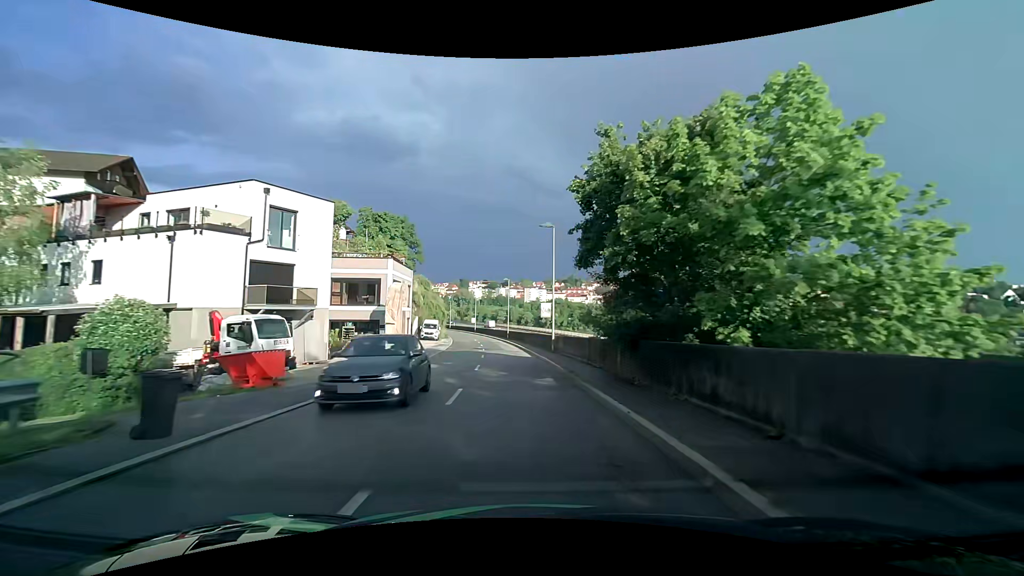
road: tertiary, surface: asphalt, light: Day
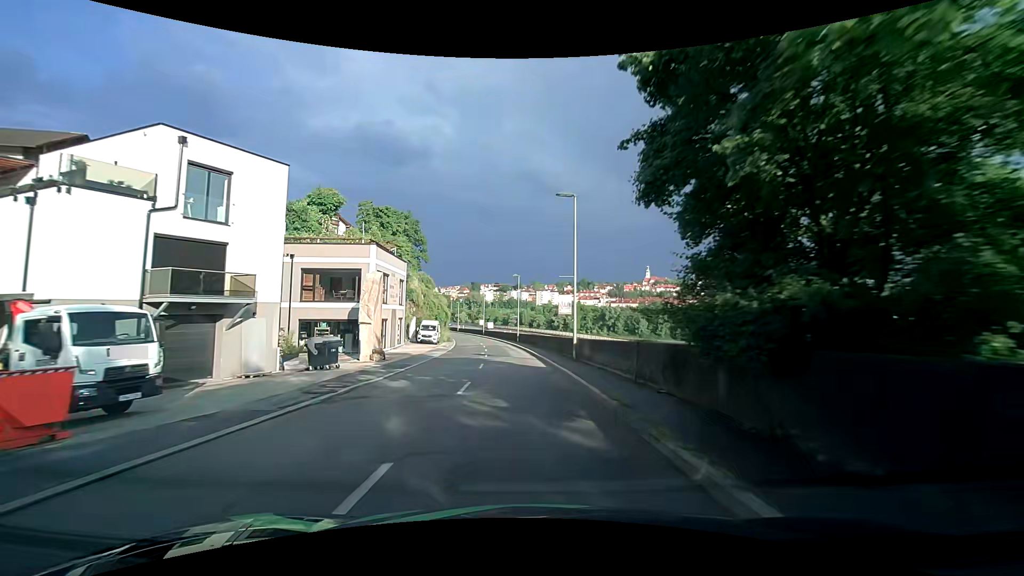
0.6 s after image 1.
(0.0, +7.4) m; -1°
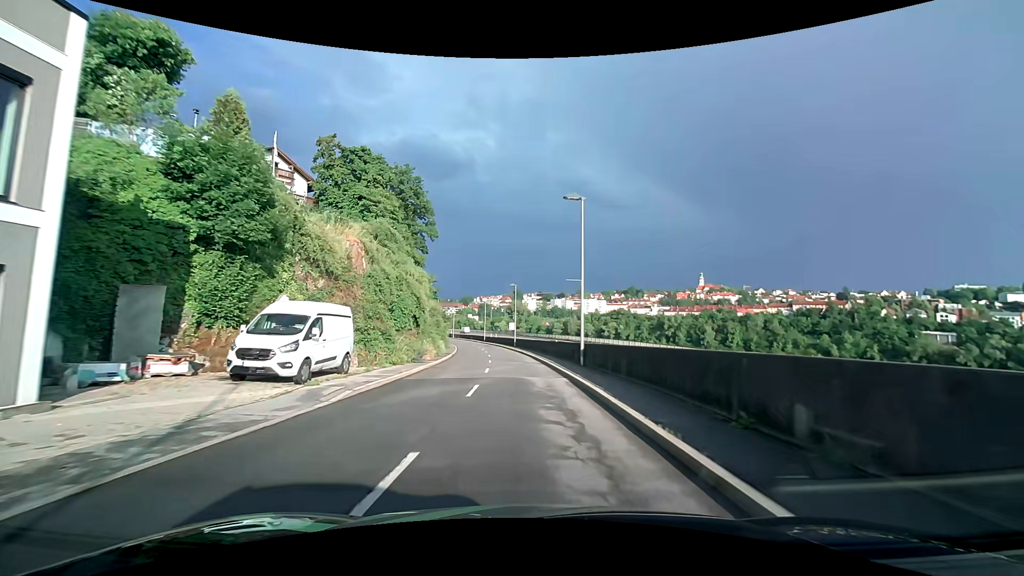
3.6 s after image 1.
(-1.6, +36.0) m; -5°
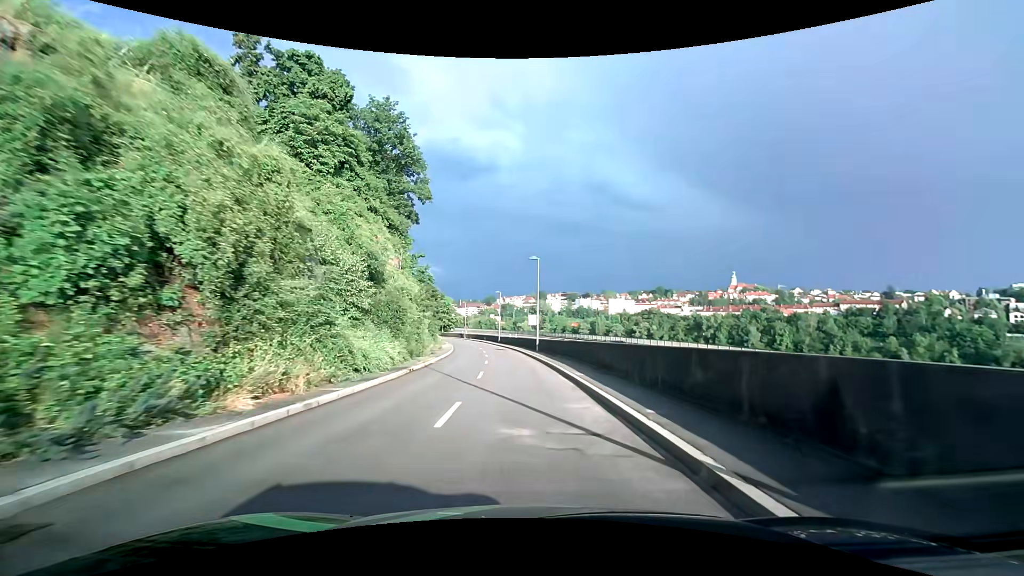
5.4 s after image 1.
(-0.5, +21.7) m; -3°
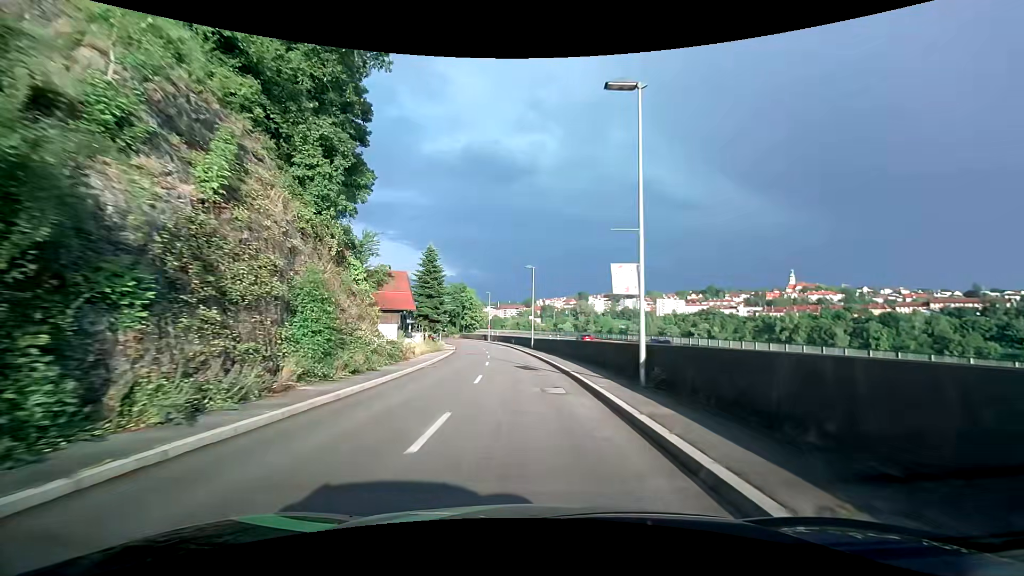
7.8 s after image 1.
(-1.0, +29.4) m; -5°
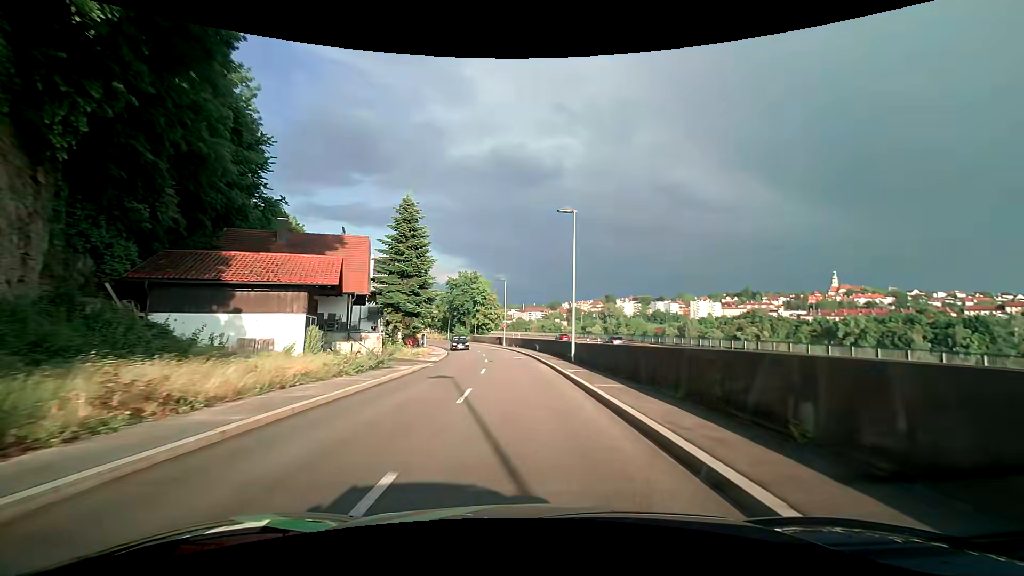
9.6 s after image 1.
(-0.6, +22.2) m; -3°
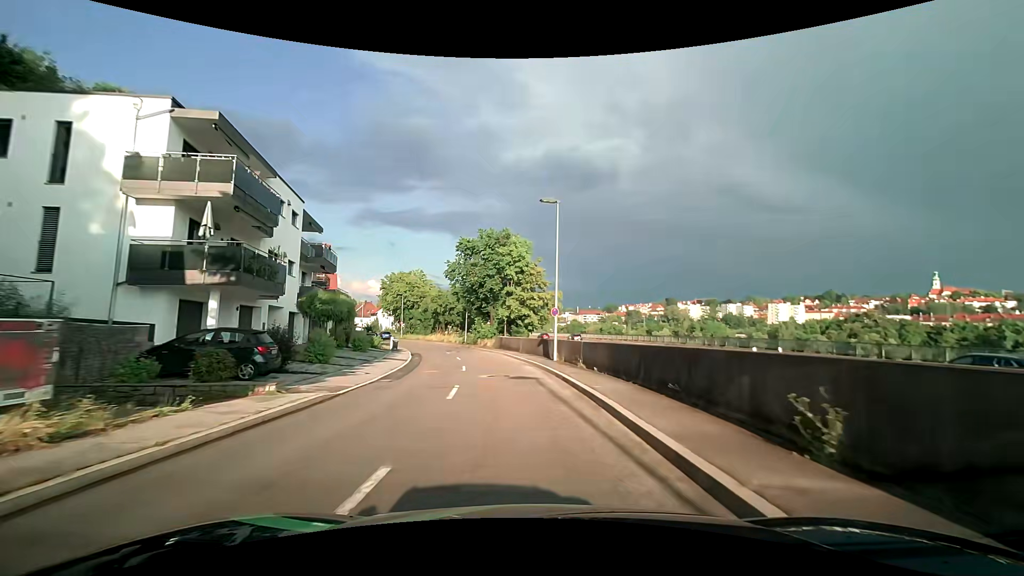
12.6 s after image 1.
(-1.7, +35.6) m; -7°
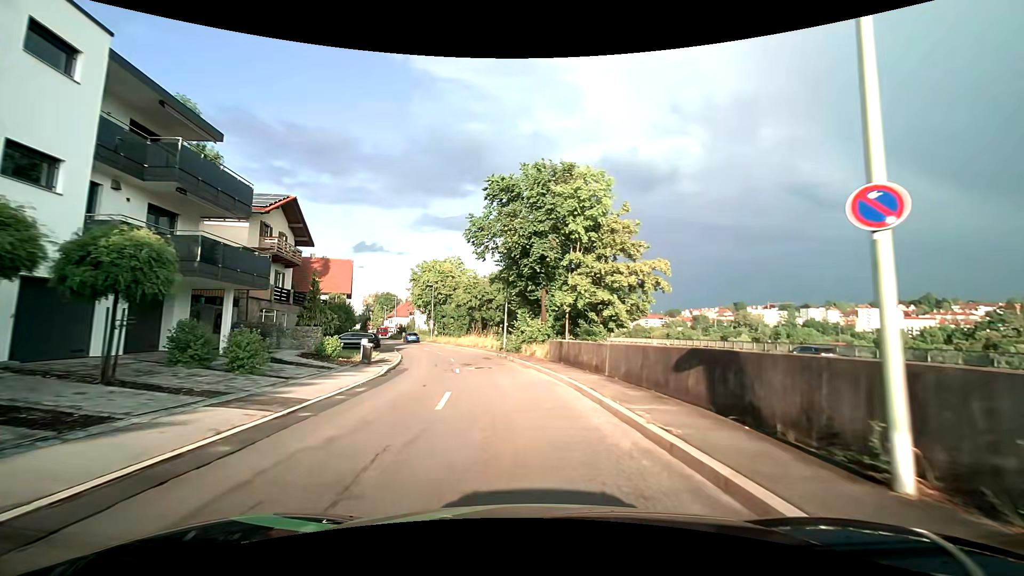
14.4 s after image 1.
(-1.0, +19.7) m; -6°
(0, +10) (-1, +20) (-3, +30) (-5, +40) (-9, +49) (-13, +58) (-18, +67) (-22, +76) (-27, +85) (-30, +94) m
